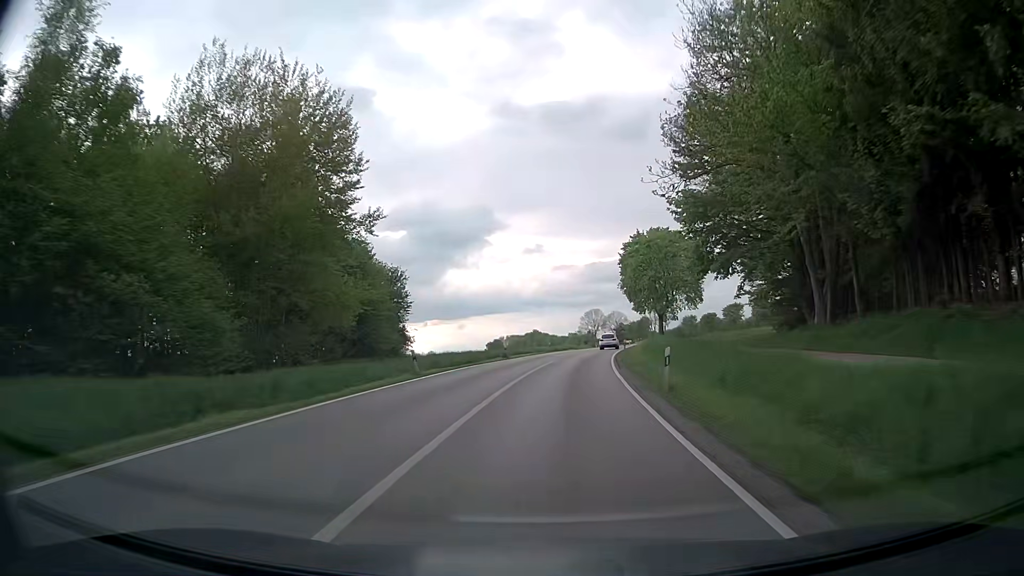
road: secondary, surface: asphalt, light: Day
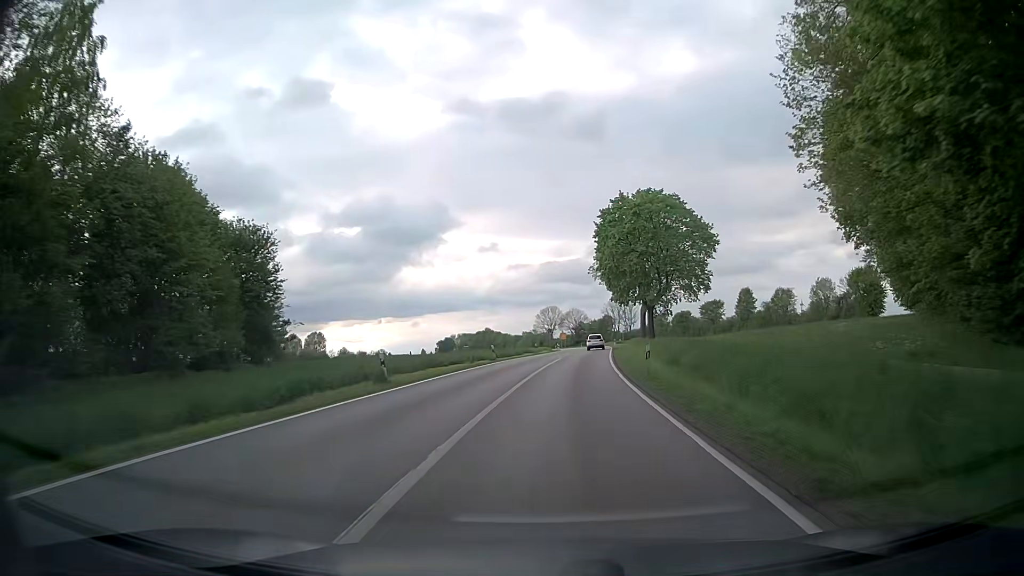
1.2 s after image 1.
(+0.7, +25.3) m; +4°
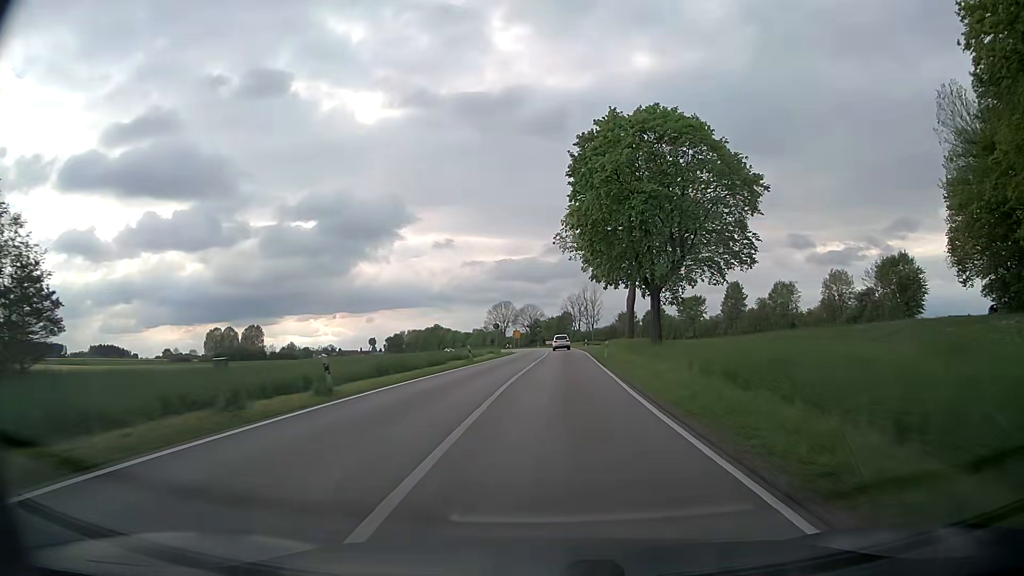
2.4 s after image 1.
(+0.9, +25.6) m; +4°
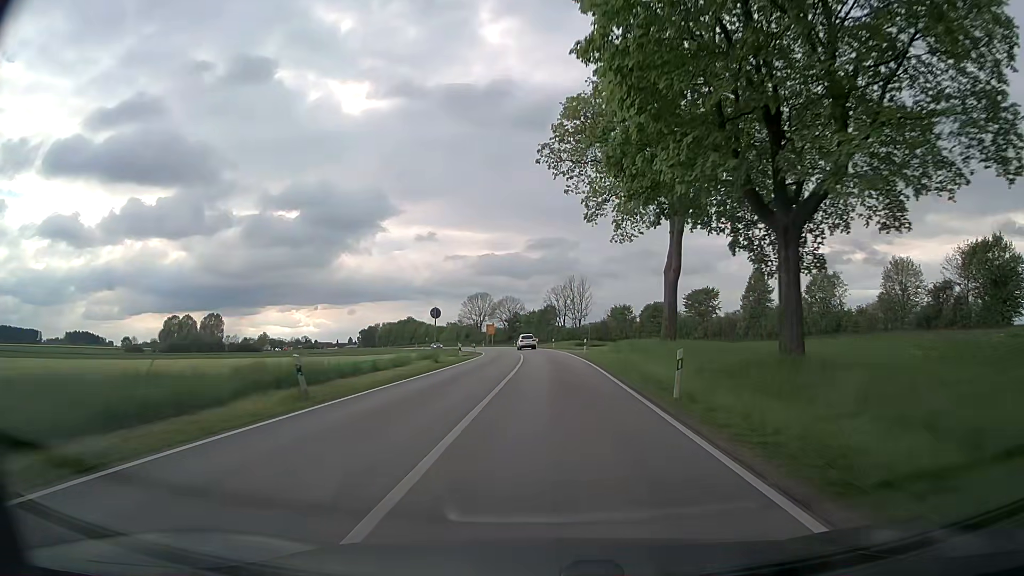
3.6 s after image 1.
(+0.5, +26.0) m; +2°
